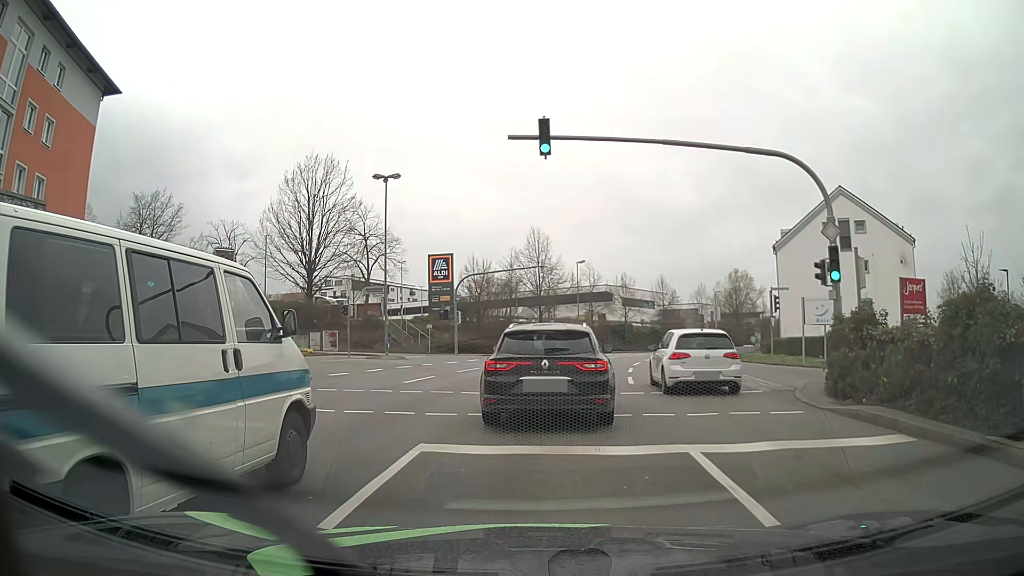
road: tertiary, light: Day
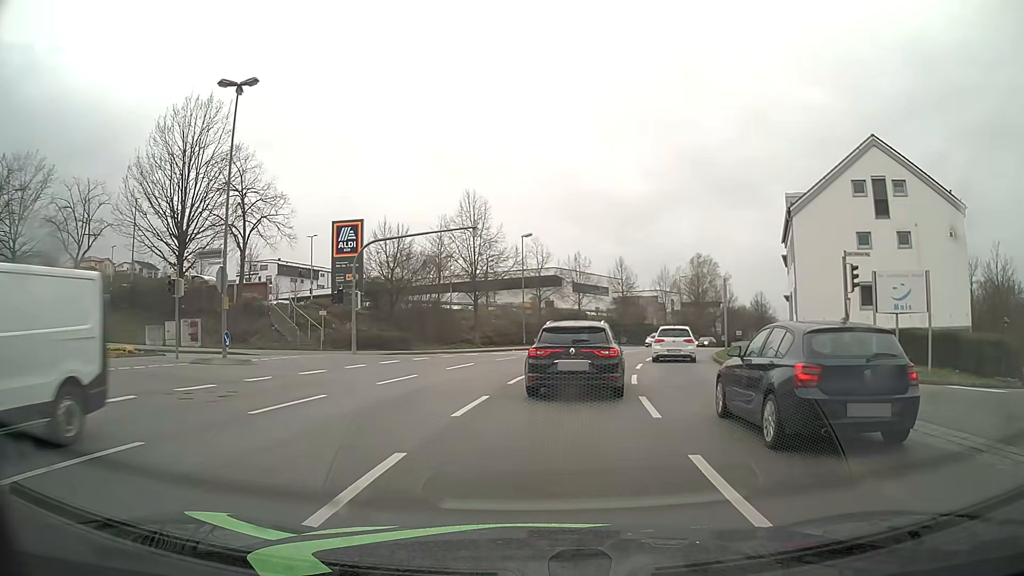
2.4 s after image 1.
(+0.5, +14.7) m; +5°
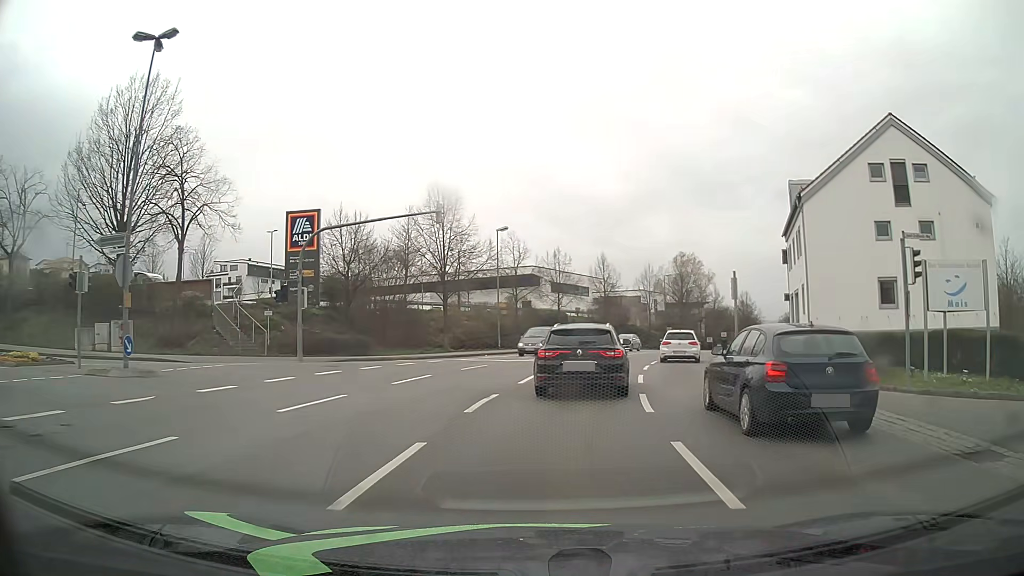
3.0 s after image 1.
(+0.1, +5.2) m; +2°
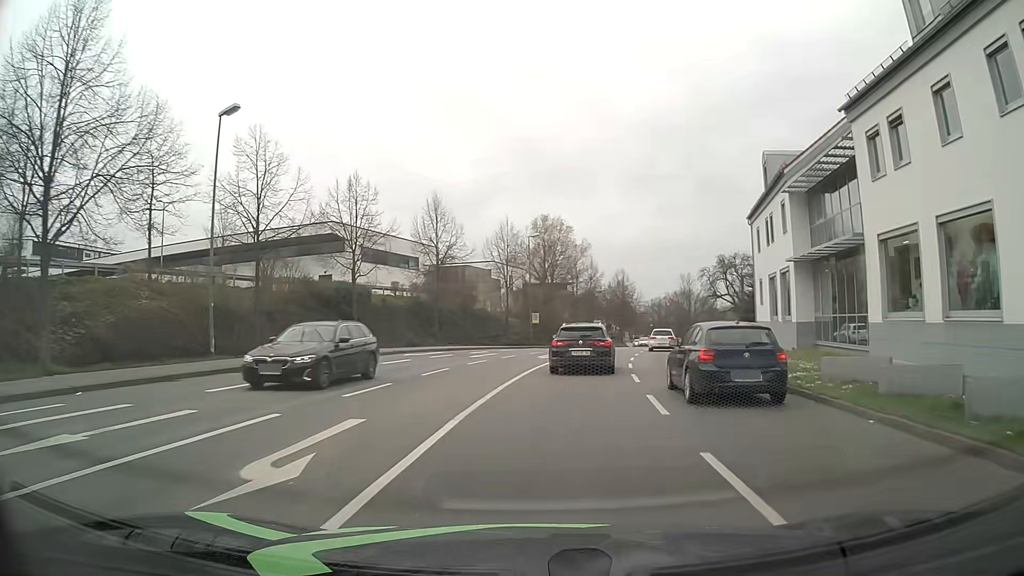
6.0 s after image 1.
(+3.2, +30.2) m; +13°
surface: asphalt
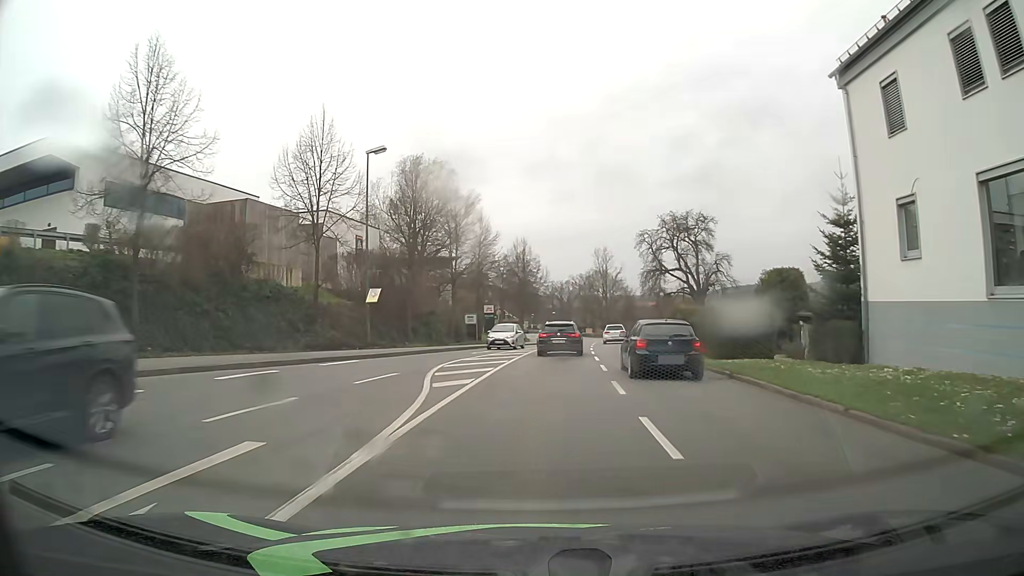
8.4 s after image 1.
(+2.4, +28.1) m; +9°
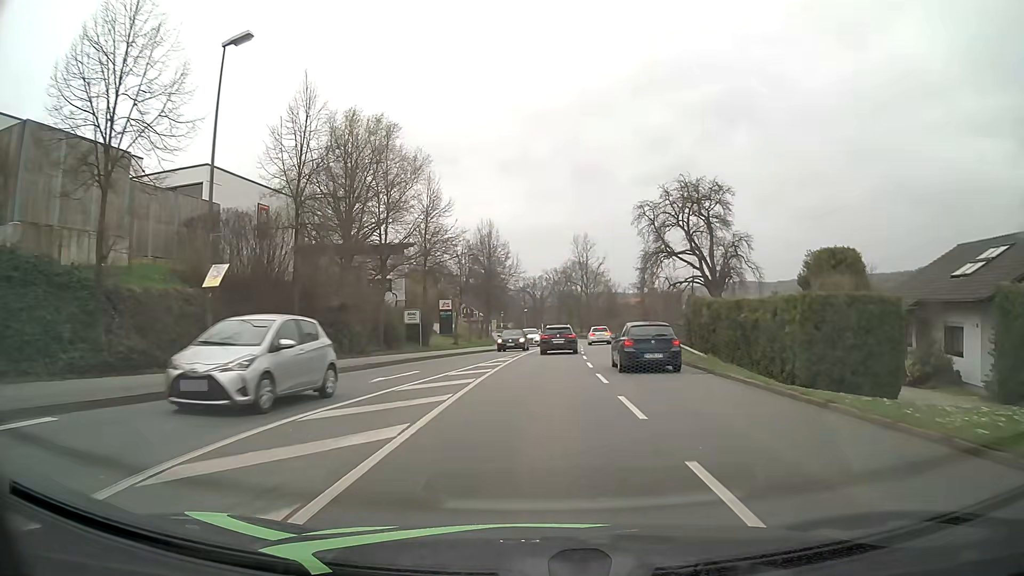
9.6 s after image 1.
(+0.3, +15.0) m; +2°
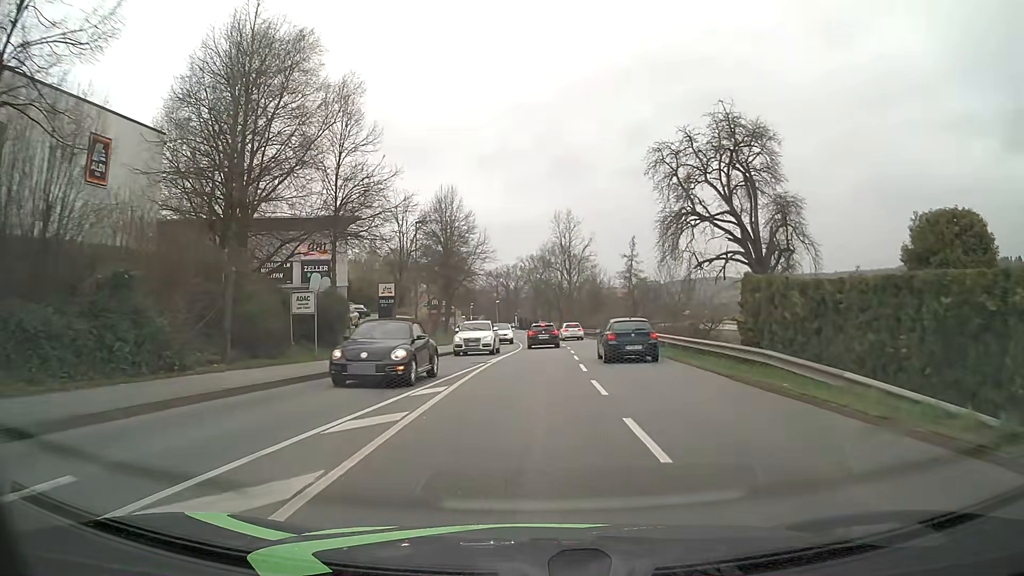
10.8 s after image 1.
(+0.2, +15.3) m; +2°
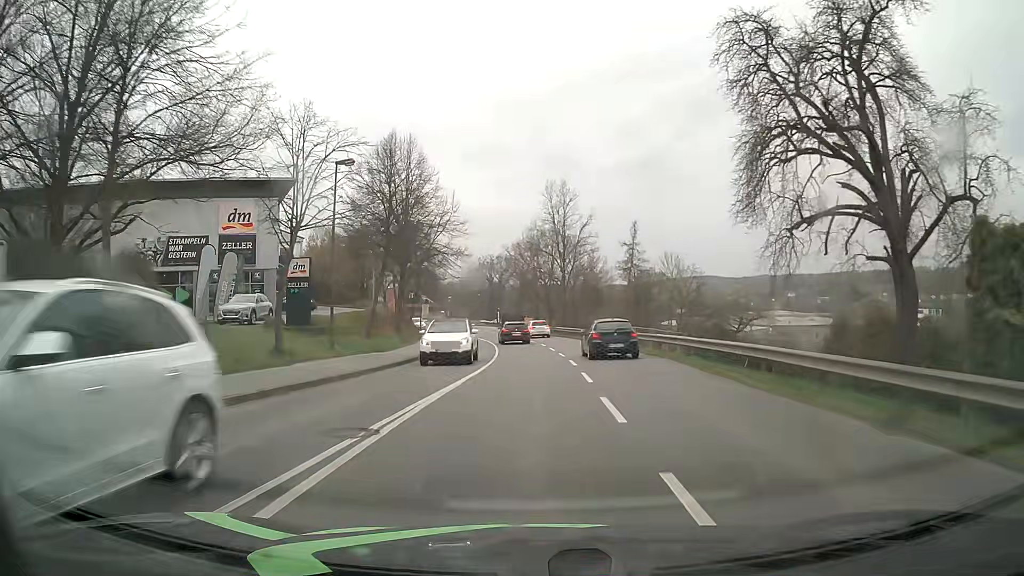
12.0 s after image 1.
(+0.2, +15.5) m; +1°
(0, +10) (0, +20) (0, +30) (-1, +40) (-1, +50) (-3, +60) (-4, +70) (-6, +80) (-9, +89) (-12, +99) m
